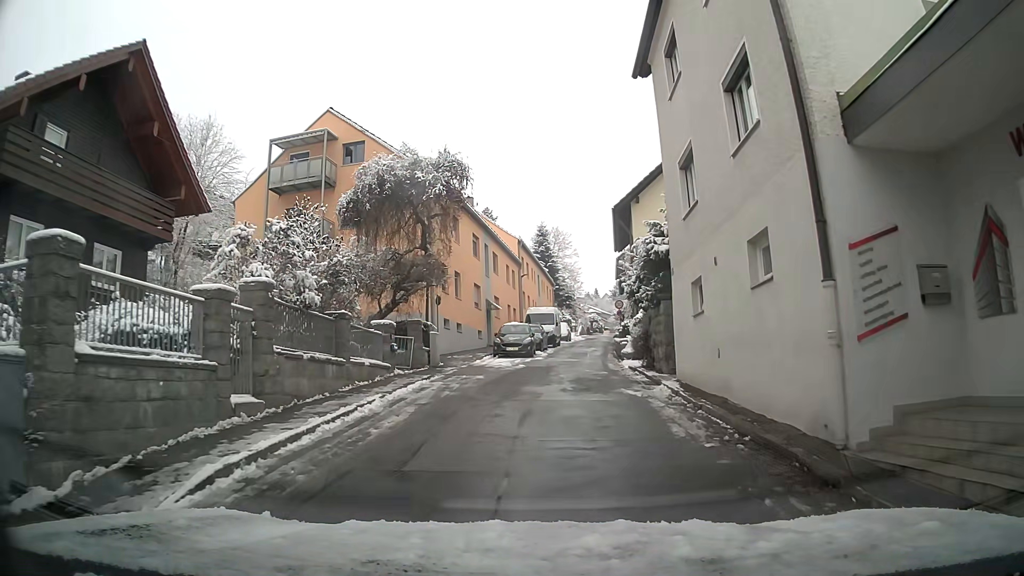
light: Day
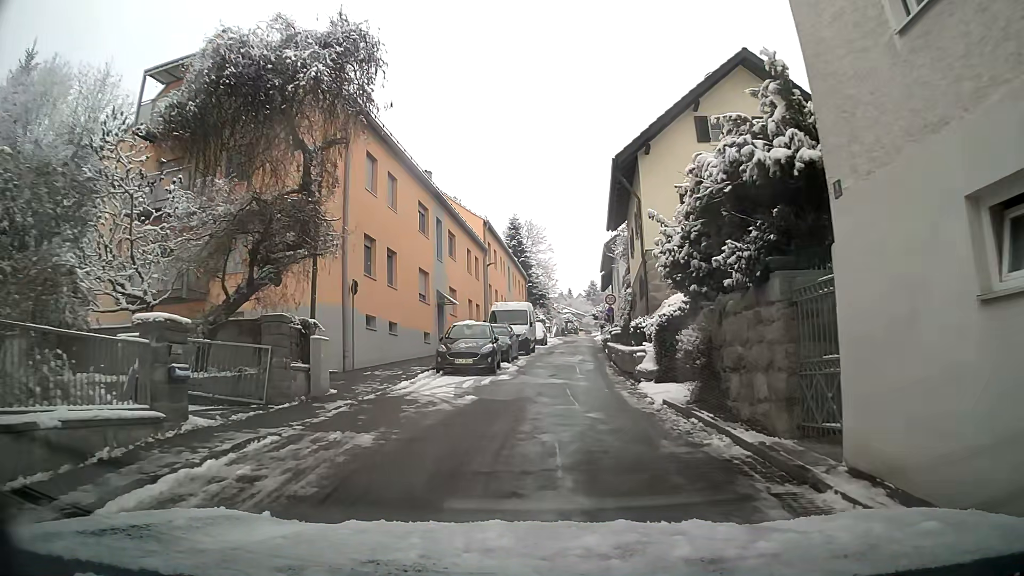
(+0.2, +9.8) m; +2°
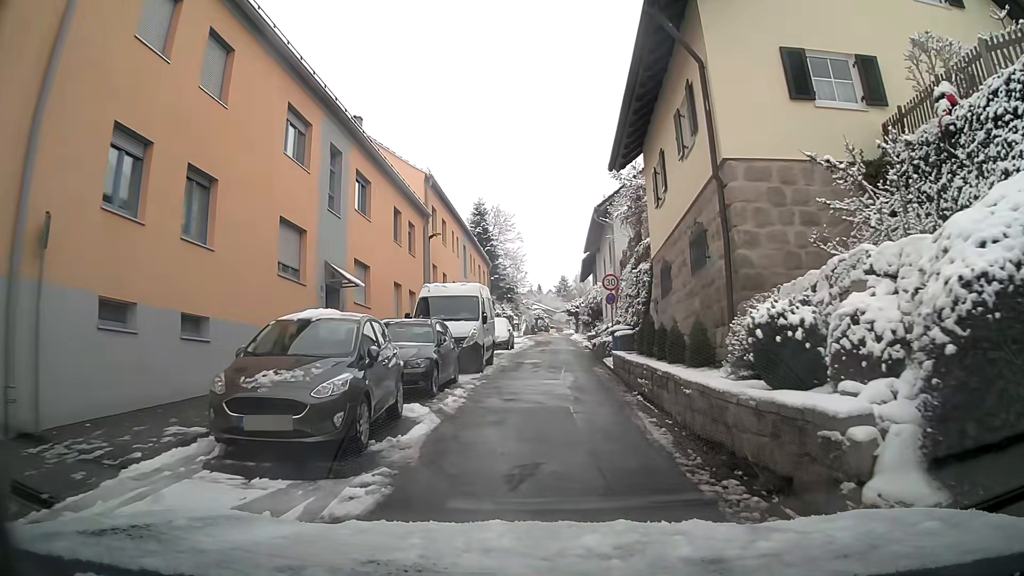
(+0.3, +12.4) m; +4°
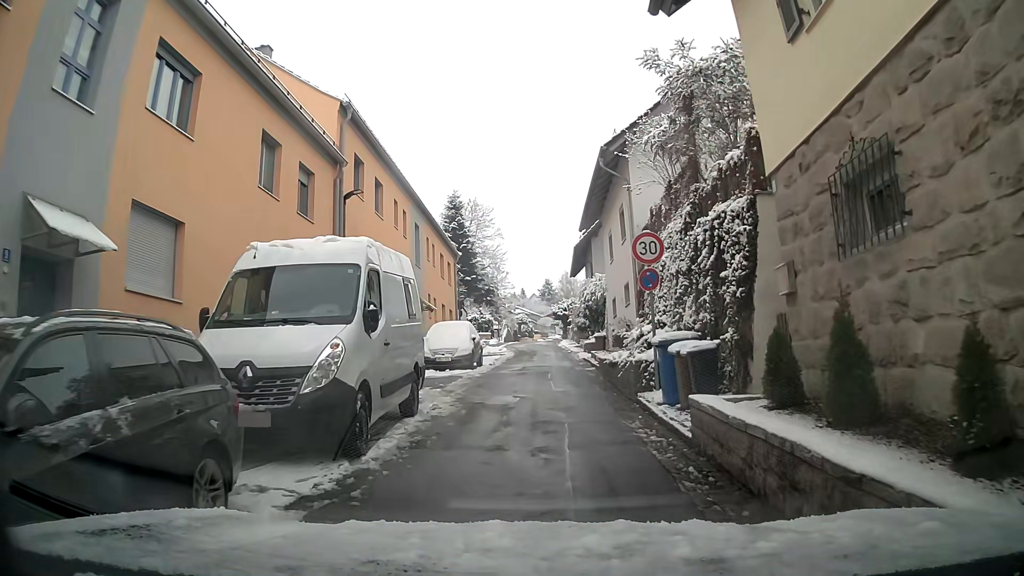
(+0.2, +11.0) m; +2°
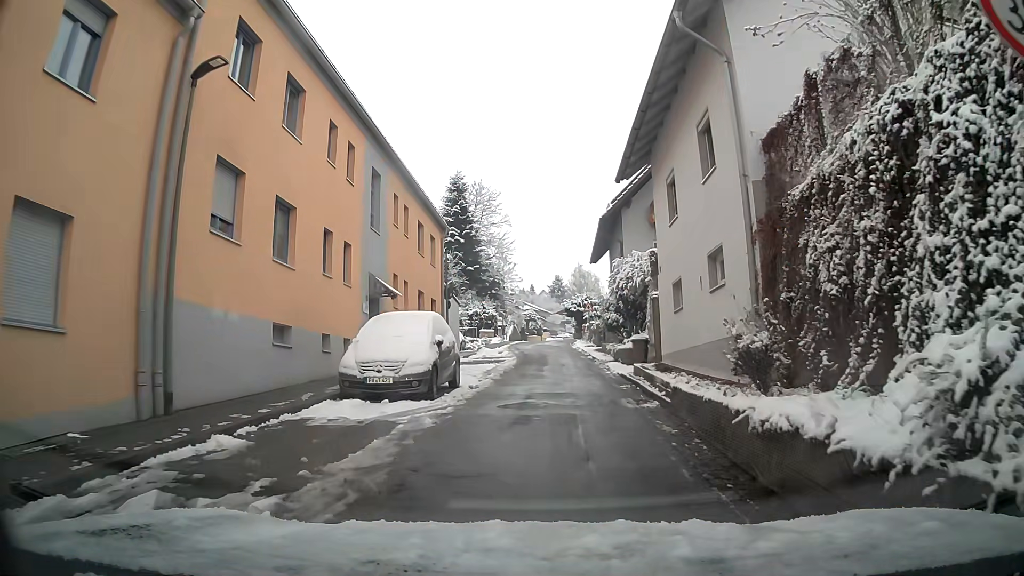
(-0.1, +10.0) m; 0°
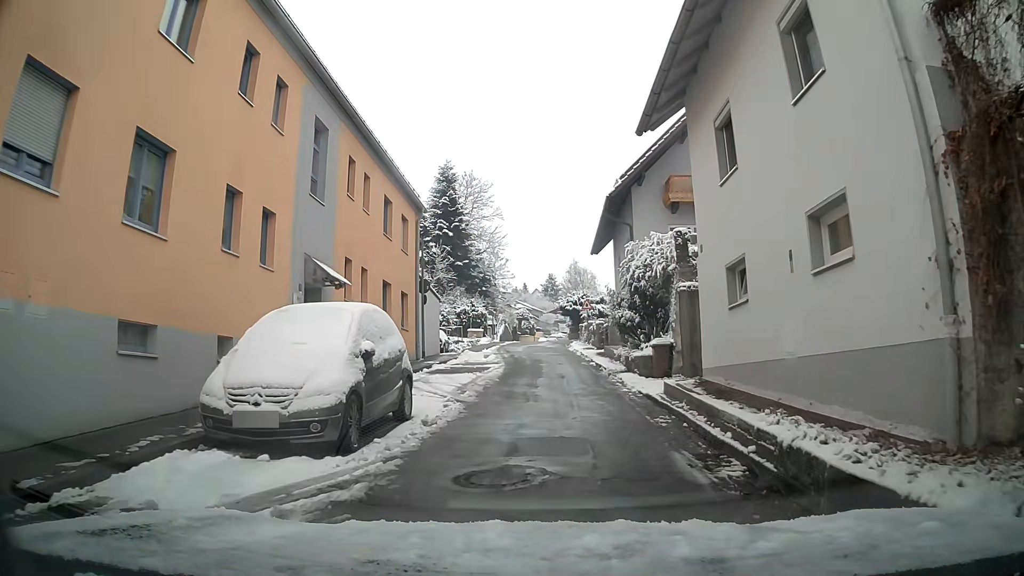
(0.0, +5.2) m; 0°
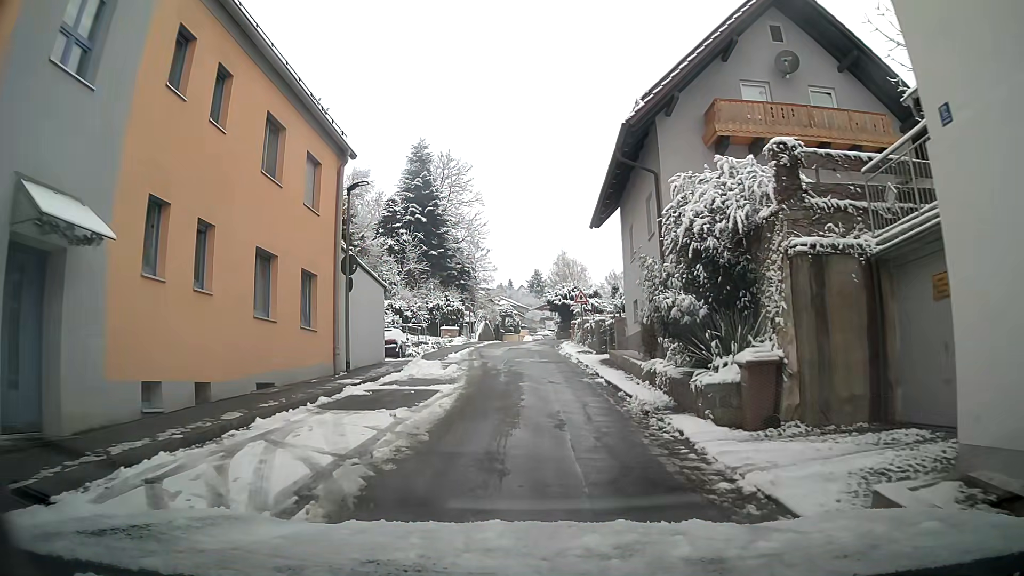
(+0.1, +9.0) m; +1°
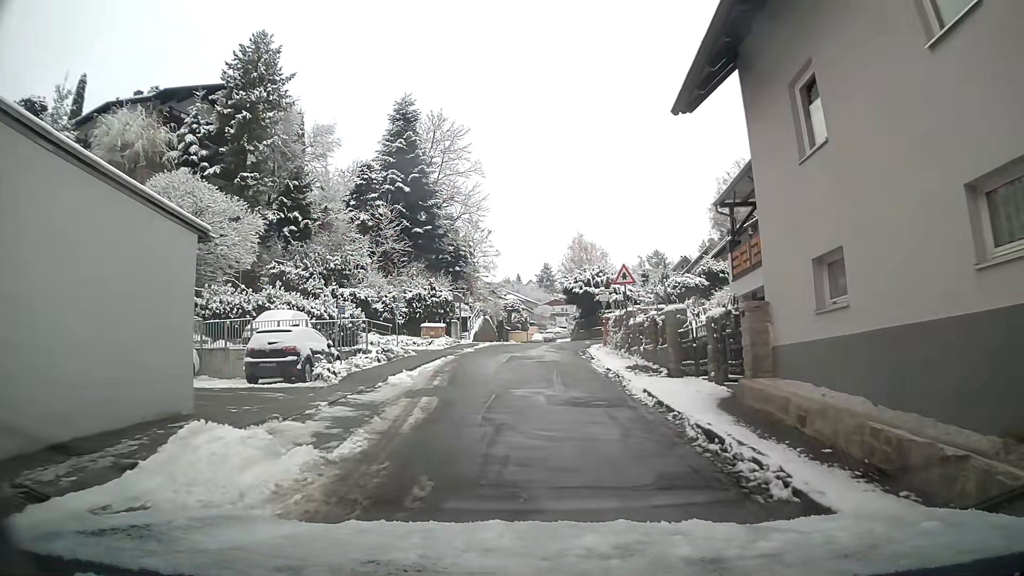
(-0.3, +14.7) m; -2°
(0, +10) (0, +20) (0, +30) (+1, +40) (+1, +50) (+2, +60) (+2, +70) (+3, +80) (+3, +90) (+4, +100) m
